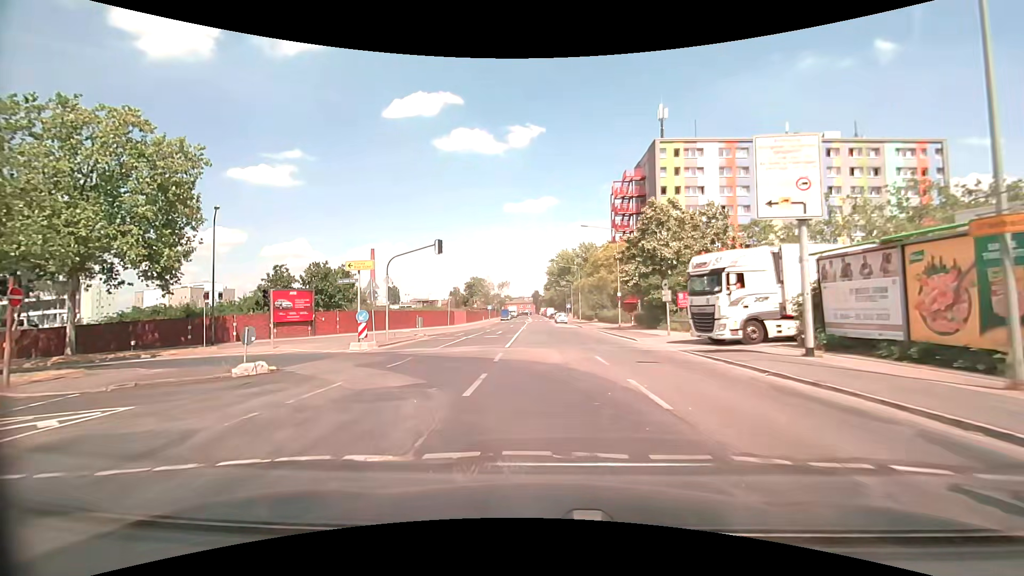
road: secondary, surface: asphalt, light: Day
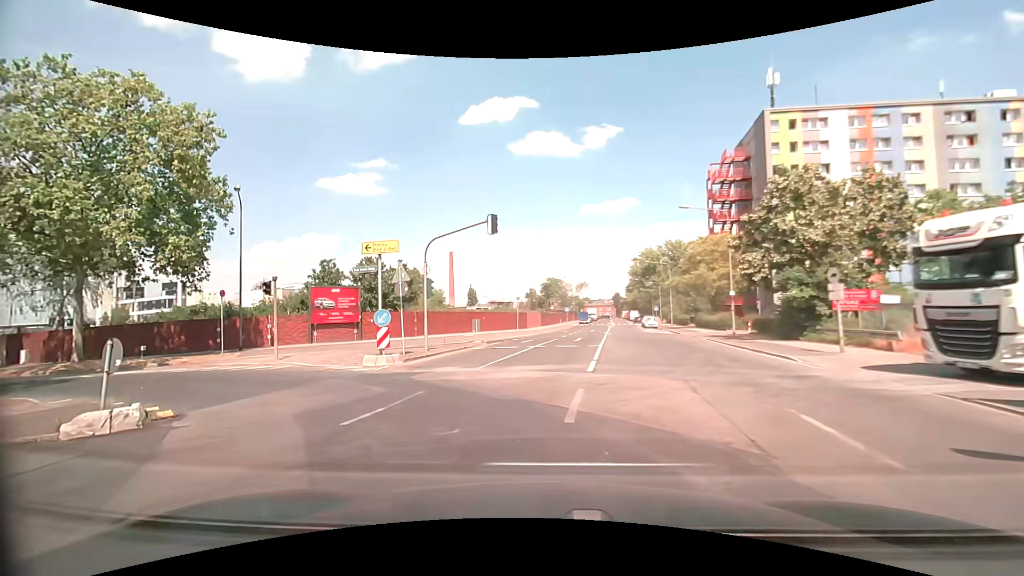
(-0.5, +8.0) m; -10°
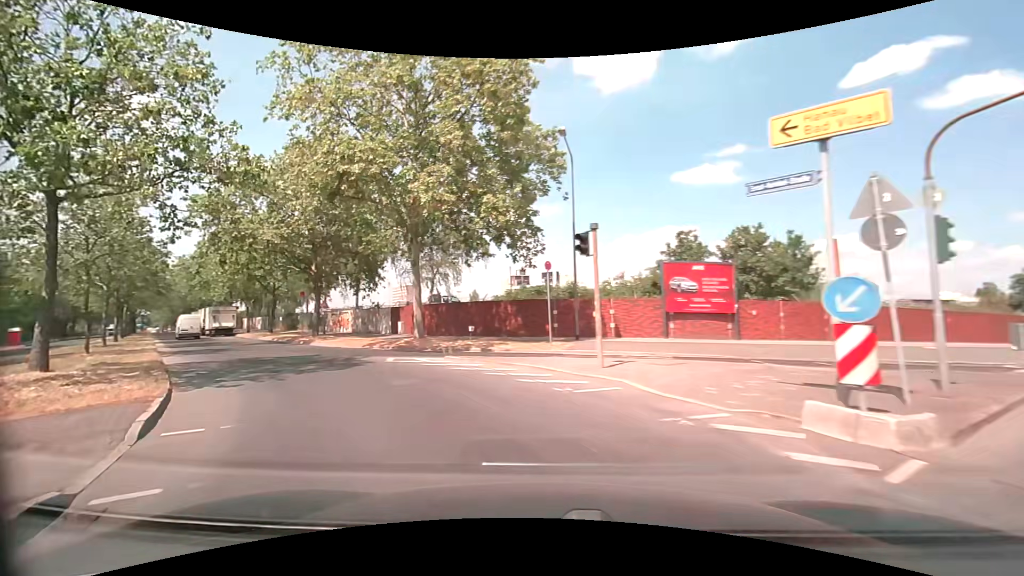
(-3.4, +10.4) m; -40°
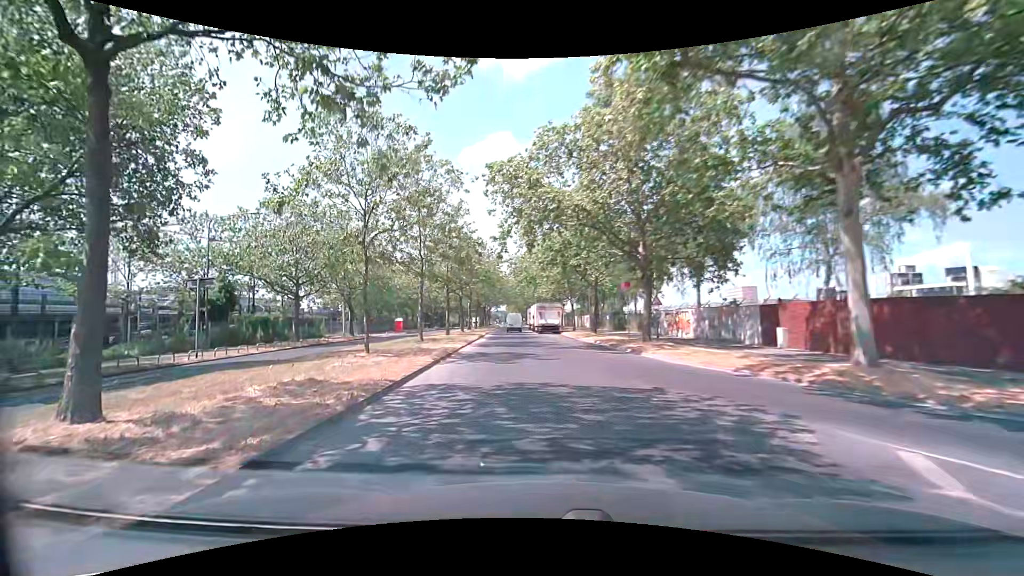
(-4.0, +11.2) m; -35°
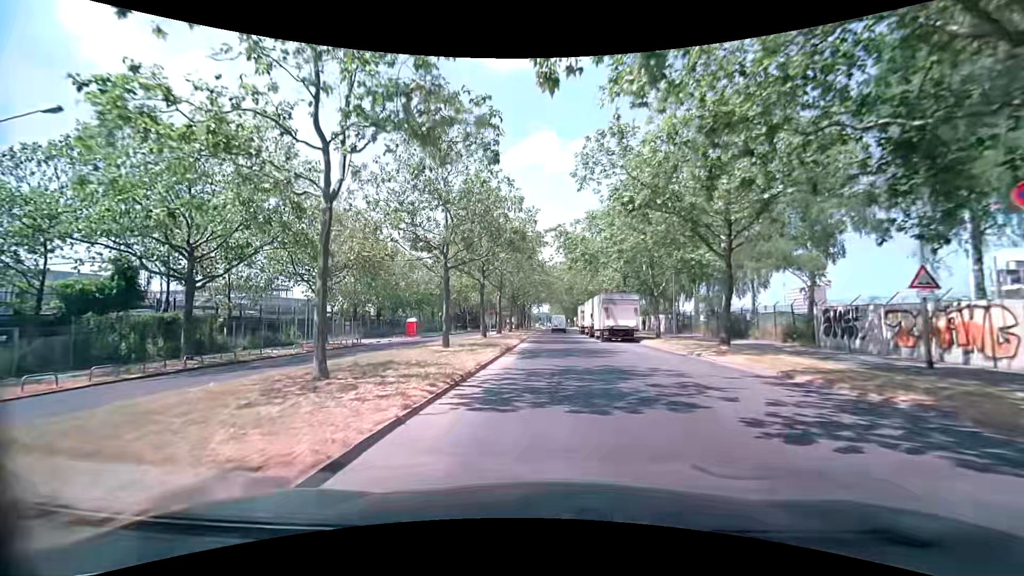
(-1.8, +19.6) m; -4°
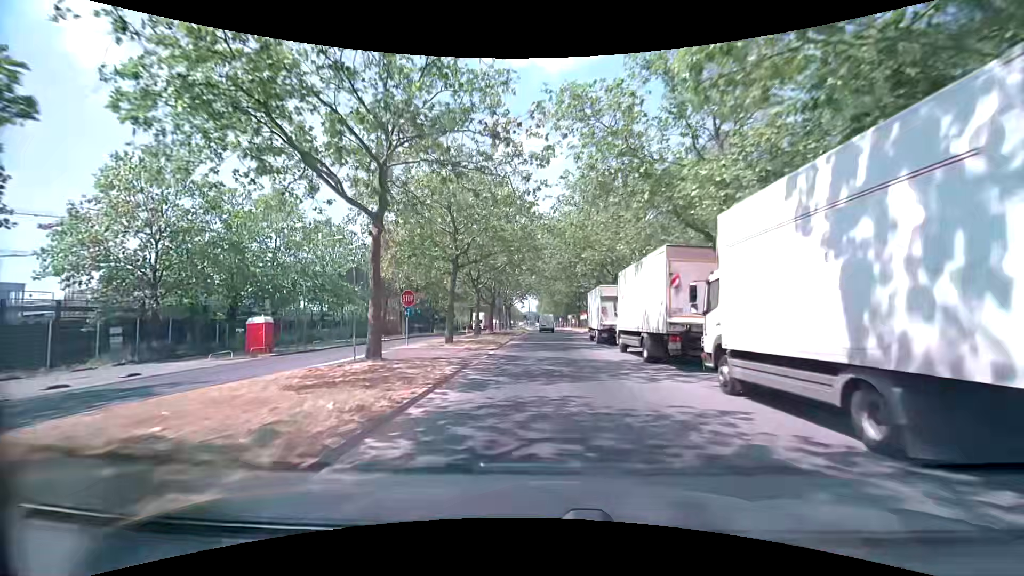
(+0.1, +32.1) m; 0°
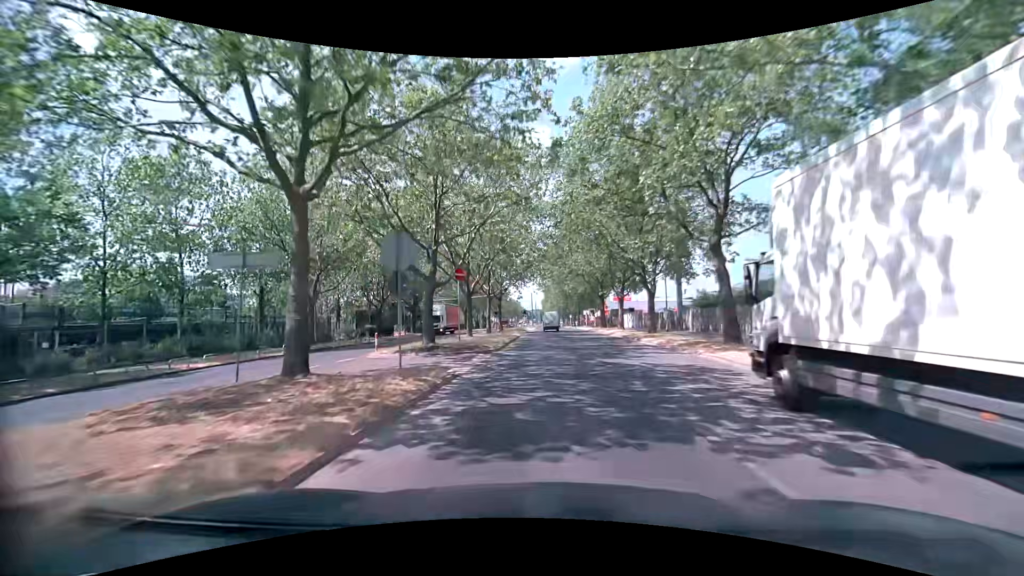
(+0.1, +29.6) m; 0°
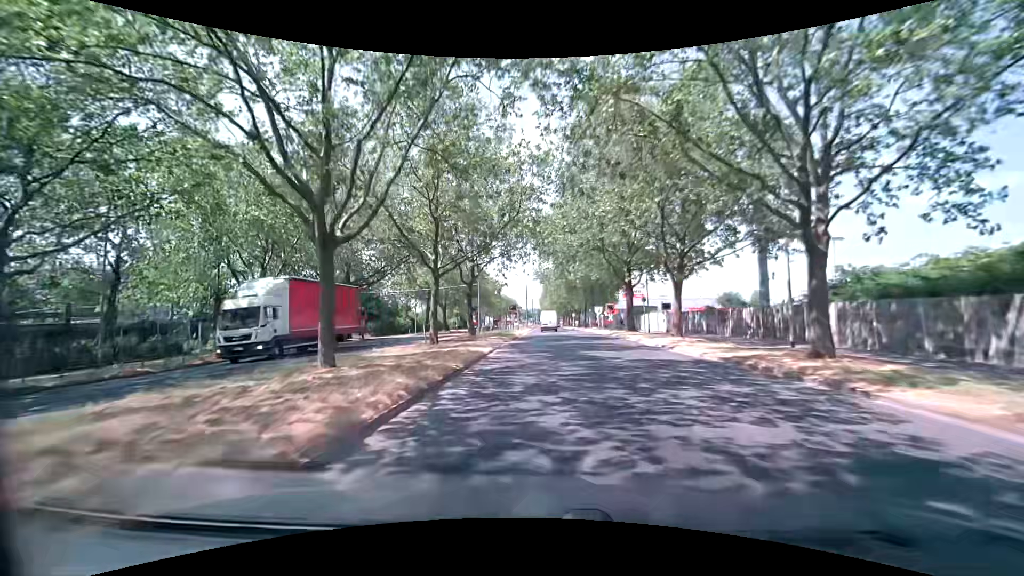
(0.0, +22.0) m; 0°
(0, +10) (0, +20) (0, +30) (0, +40) (0, +50) (0, +60) (+1, +70) (+1, +80) (+1, +90) (+1, +100) m
